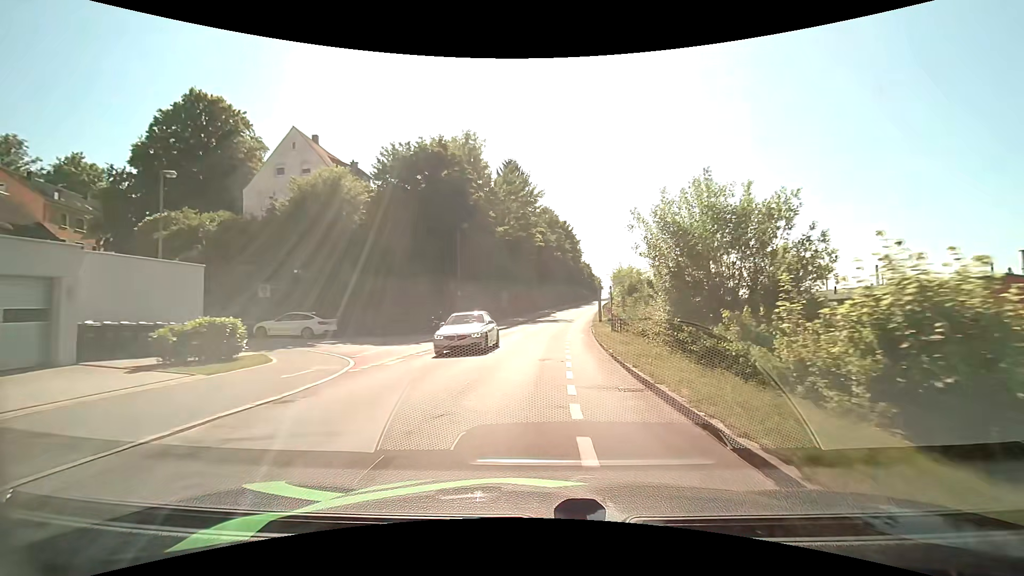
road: residential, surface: asphalt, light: Day
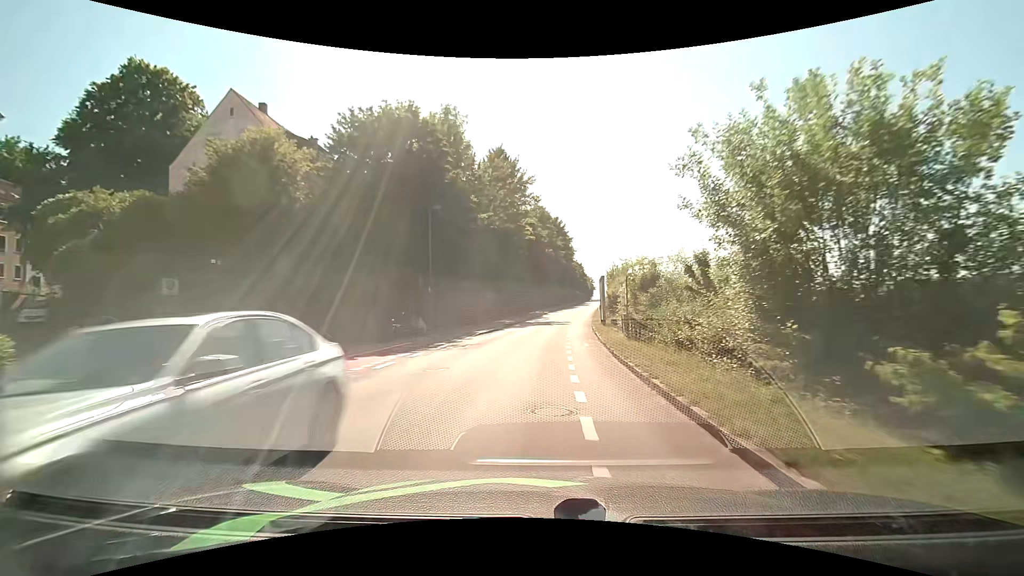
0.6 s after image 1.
(+0.1, +7.2) m; +1°
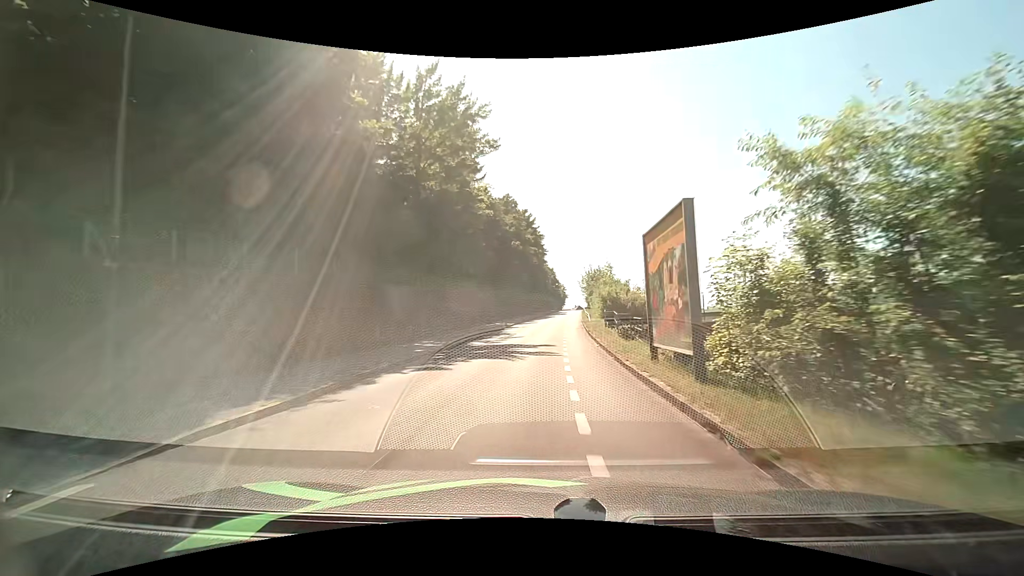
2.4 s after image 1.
(+0.7, +22.0) m; +4°
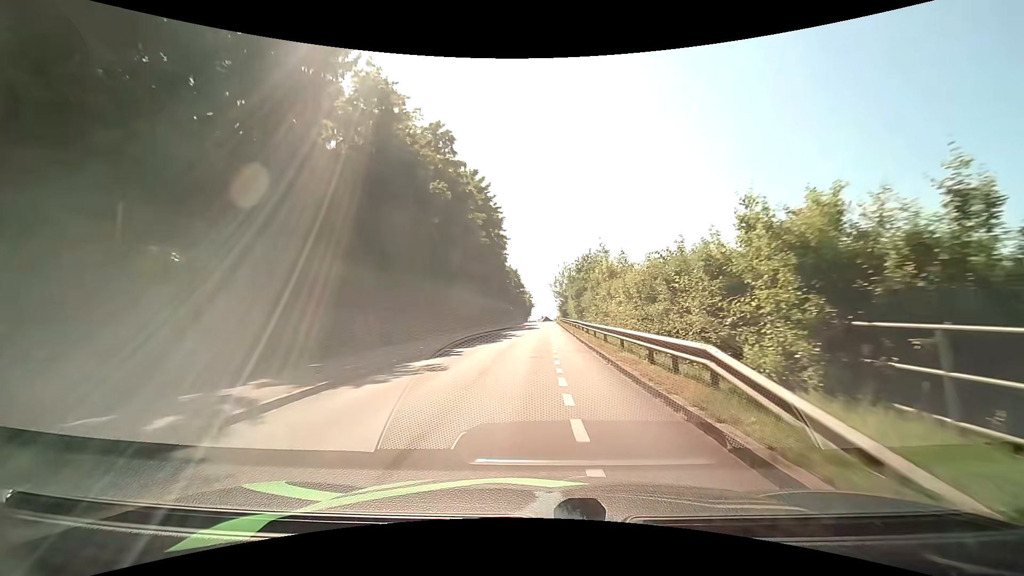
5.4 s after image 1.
(+1.2, +36.8) m; +4°
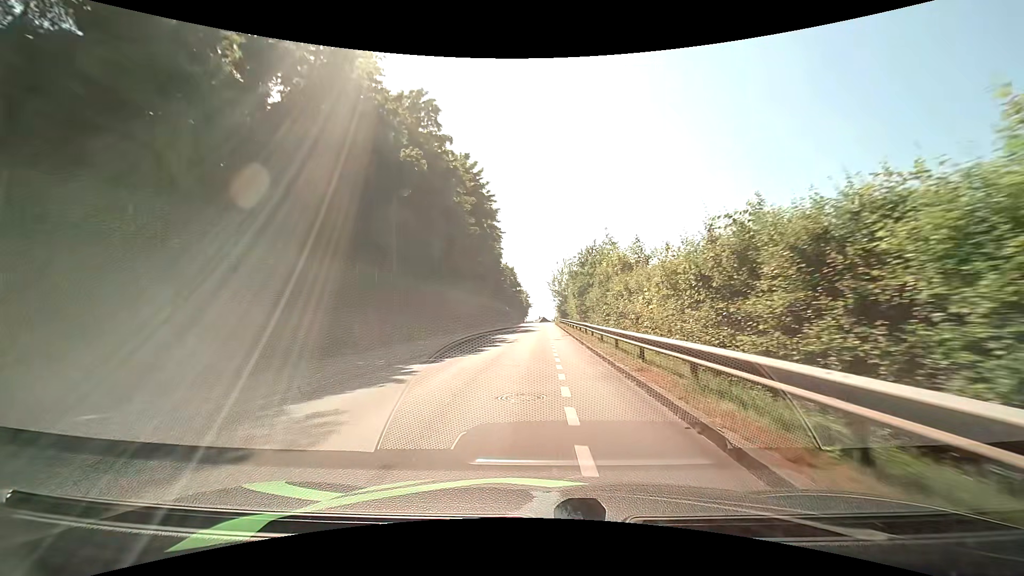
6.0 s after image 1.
(0.0, +7.2) m; 0°
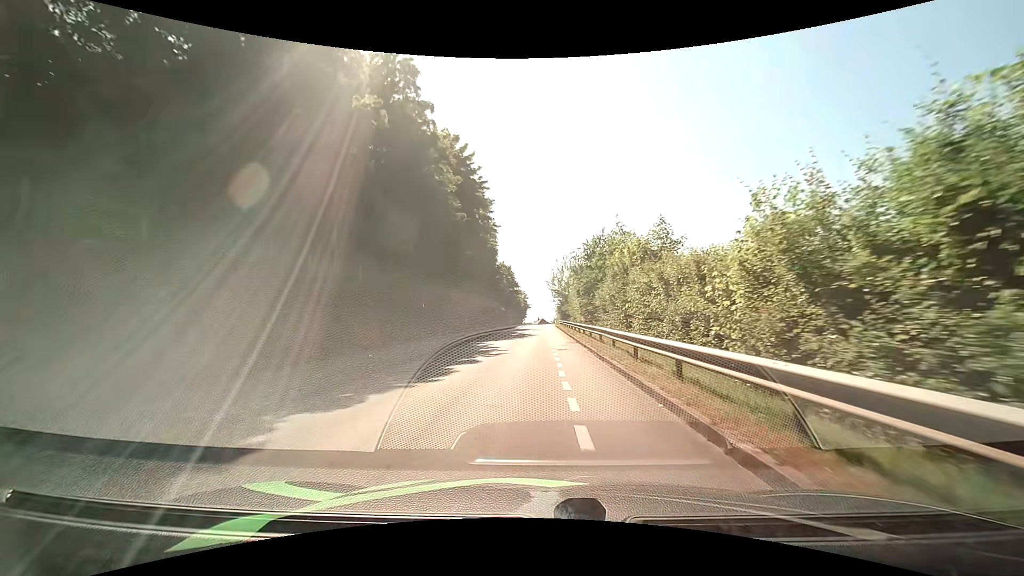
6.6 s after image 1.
(0.0, +7.2) m; 0°
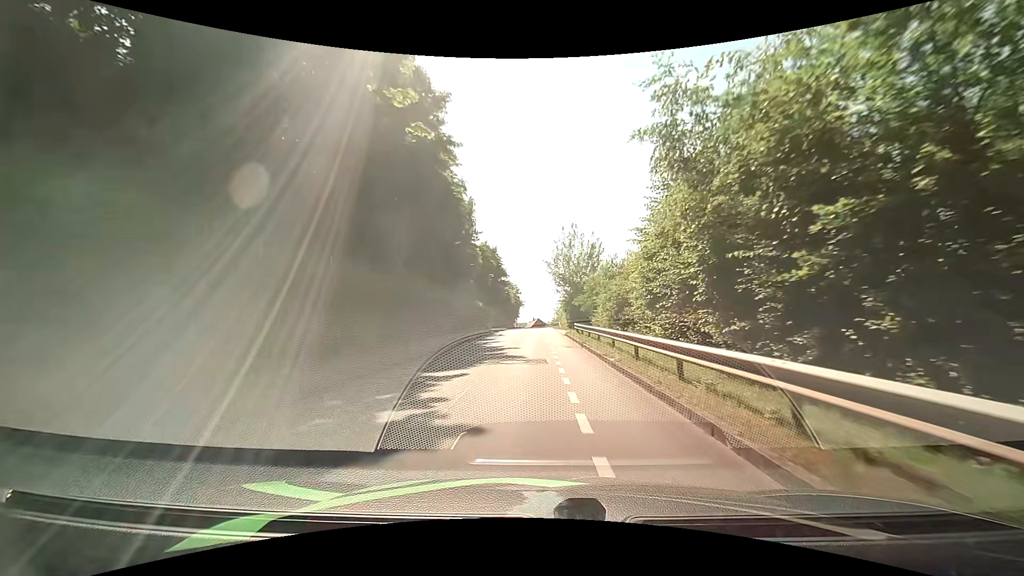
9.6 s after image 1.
(+0.5, +36.0) m; +1°
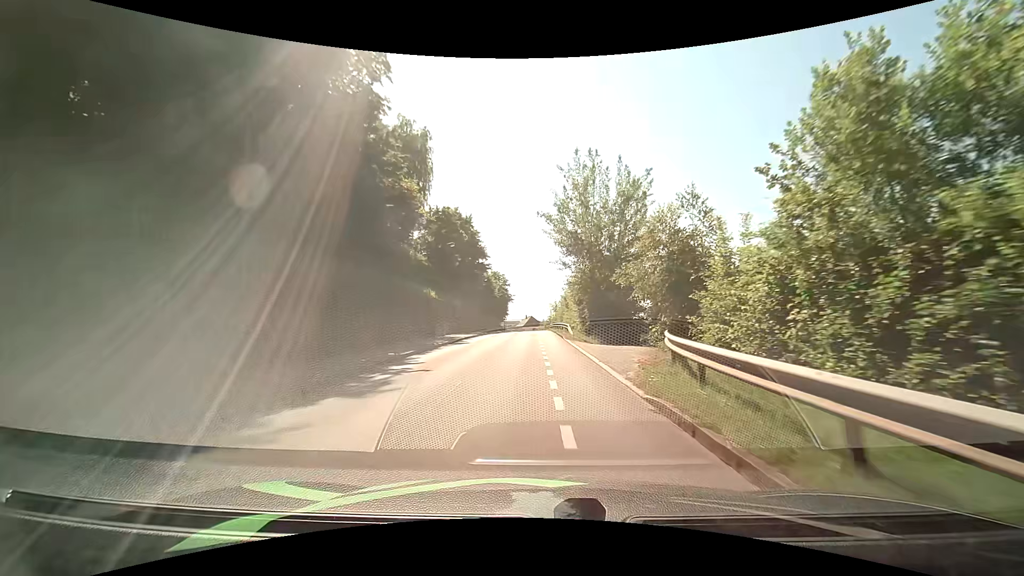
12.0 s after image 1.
(+0.3, +29.4) m; +1°
(0, +10) (0, +20) (0, +30) (0, +40) (0, +50) (0, +60) (-1, +70) (-1, +80) (-1, +90) (-1, +100) m
